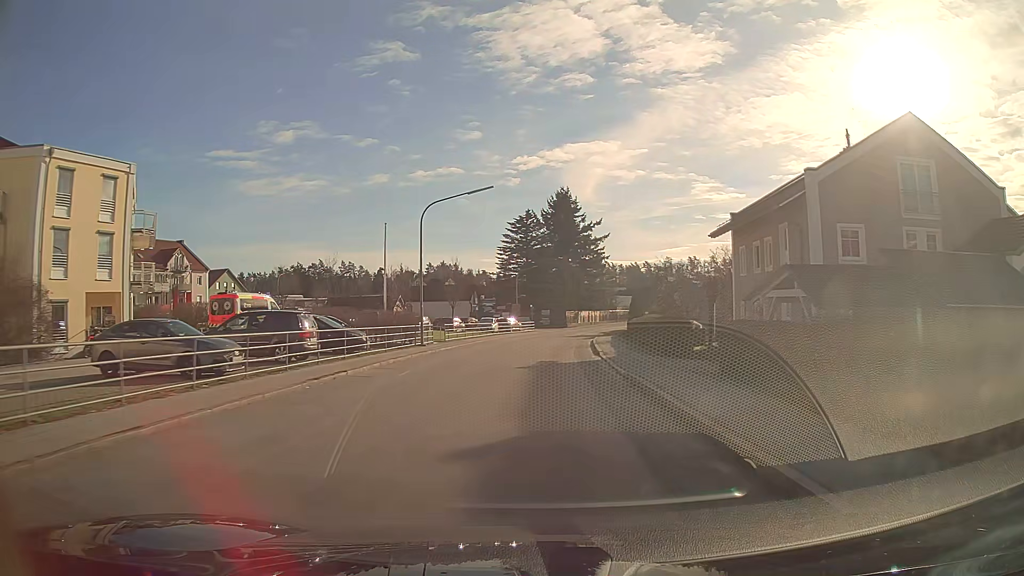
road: tertiary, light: Day
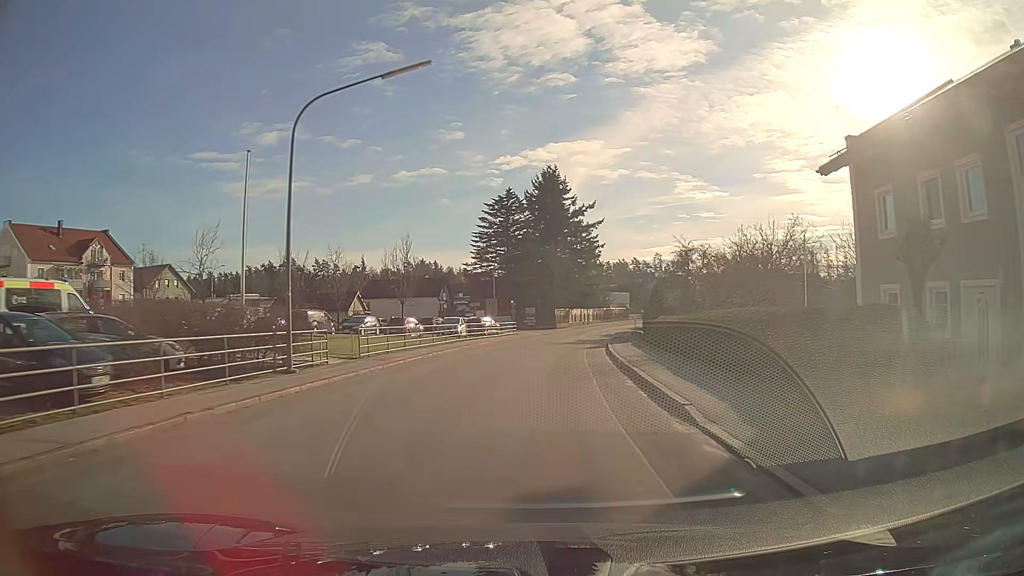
(+0.2, +16.5) m; +2°
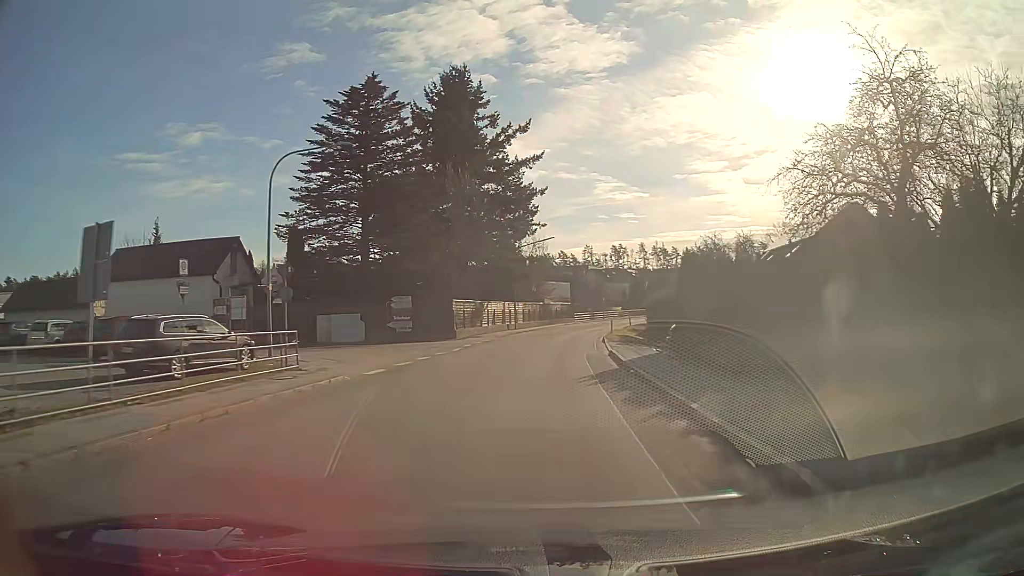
(+2.5, +41.0) m; +7°
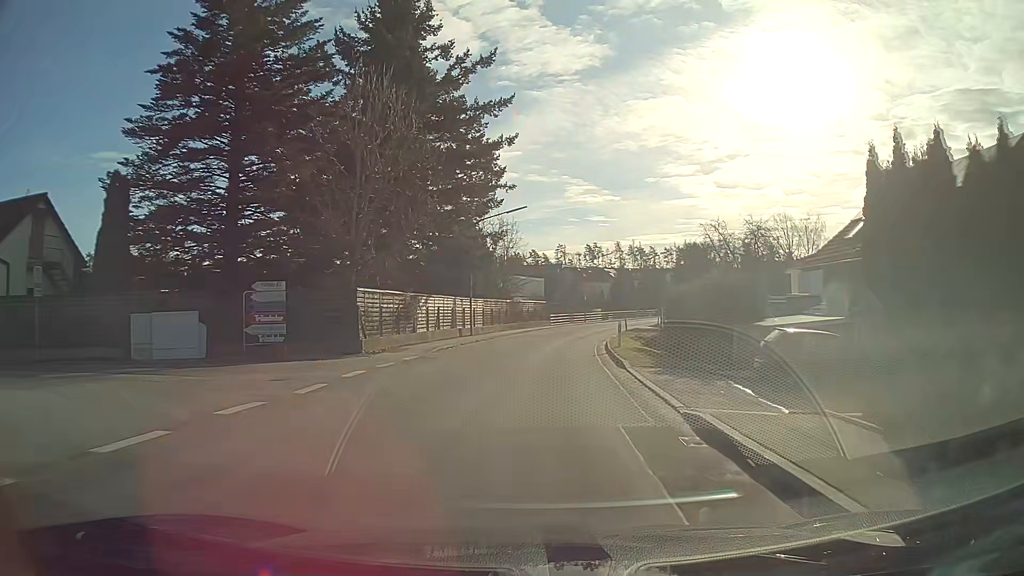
(+0.3, +16.5) m; +2°
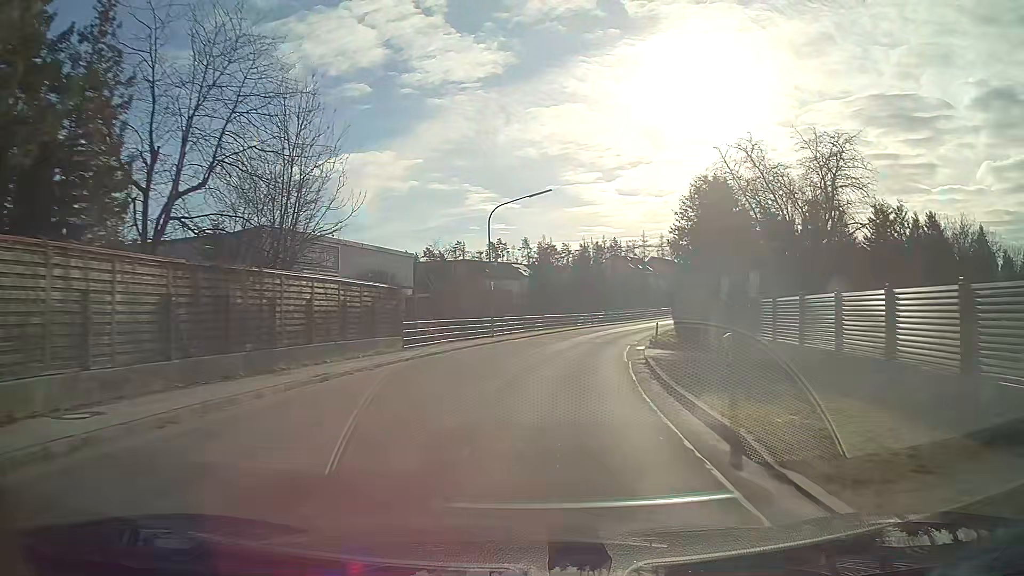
(+2.9, +41.3) m; +9°
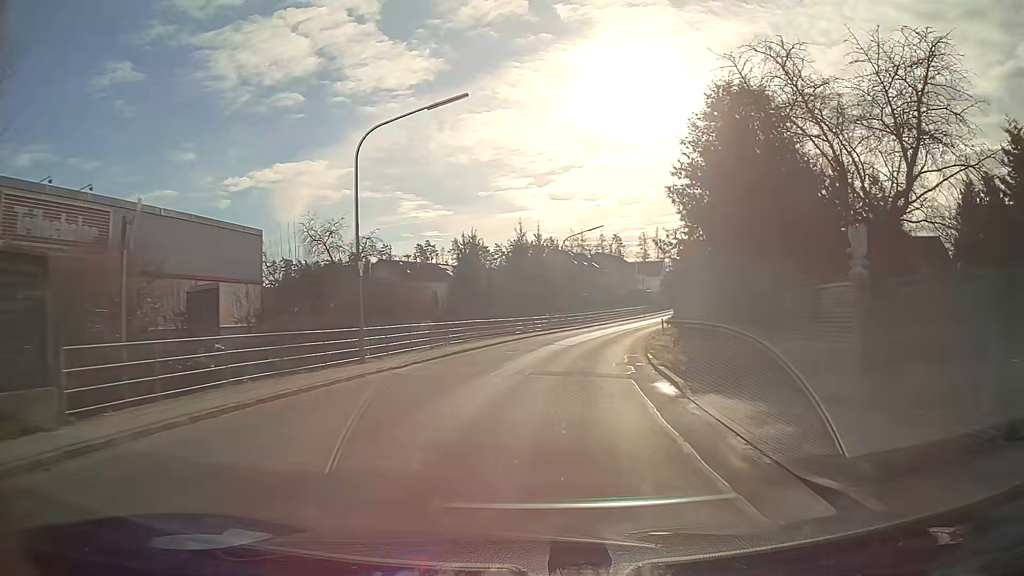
(+0.8, +16.7) m; +6°
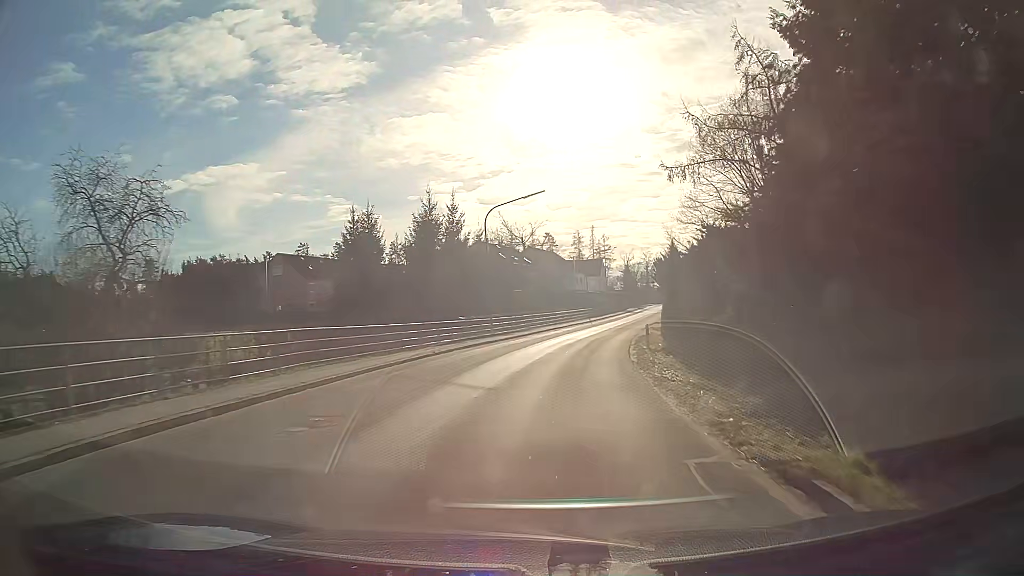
(+0.9, +16.9) m; +6°
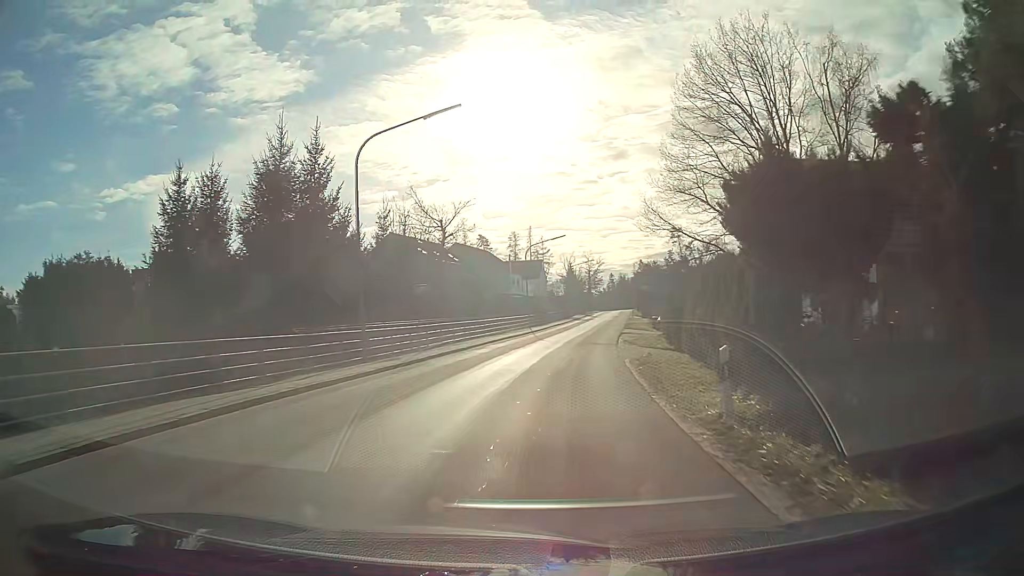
(+0.8, +17.1) m; +6°
